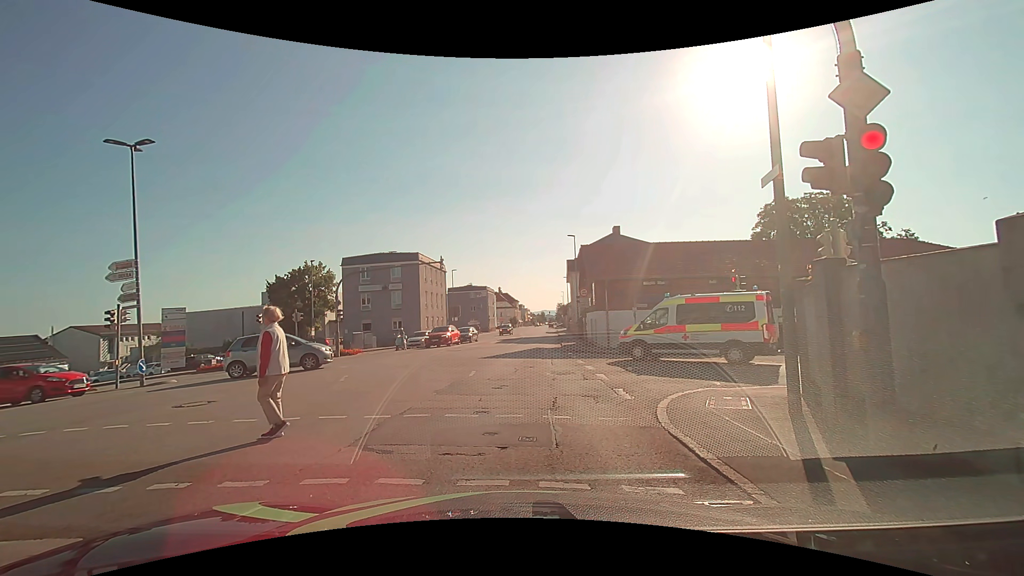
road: tertiary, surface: asphalt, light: Day
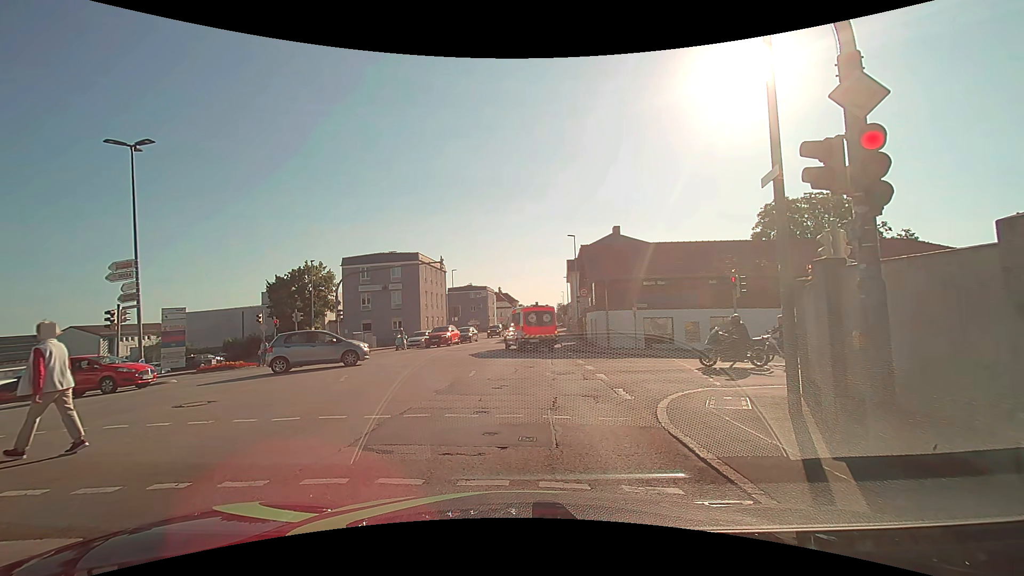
(0.0, 0.0) m; 0°
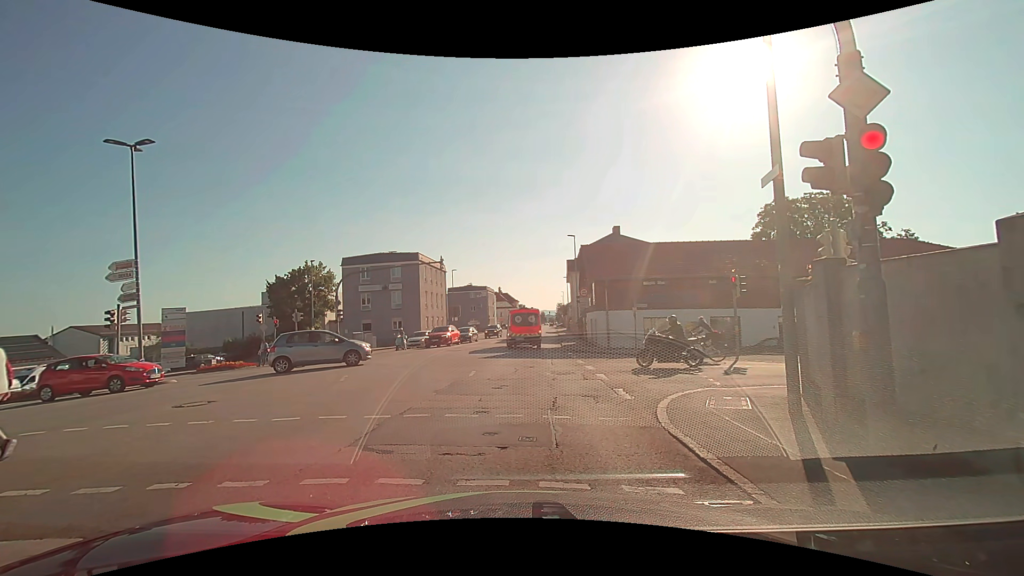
(0.0, 0.0) m; 0°
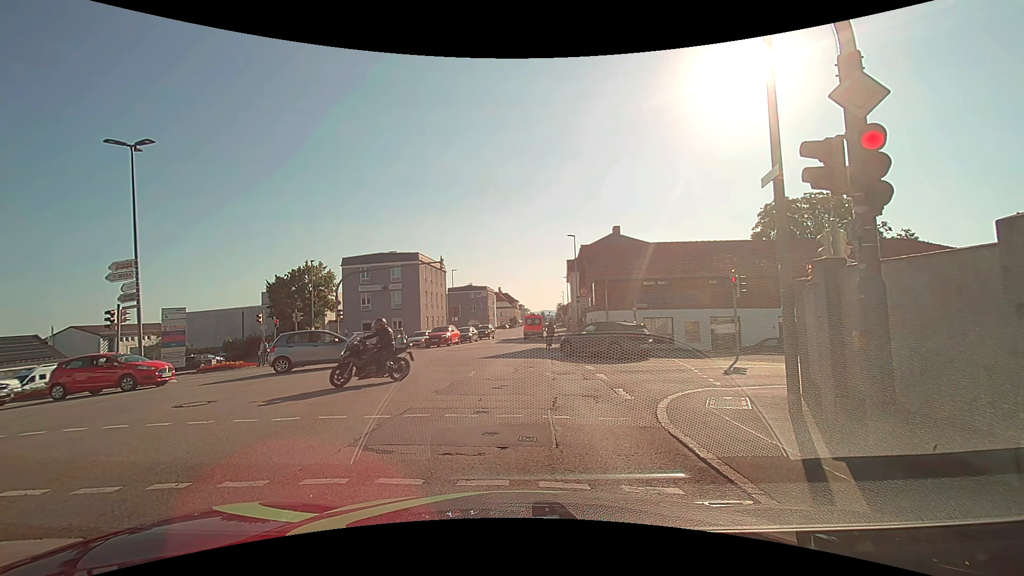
(0.0, 0.0) m; 0°
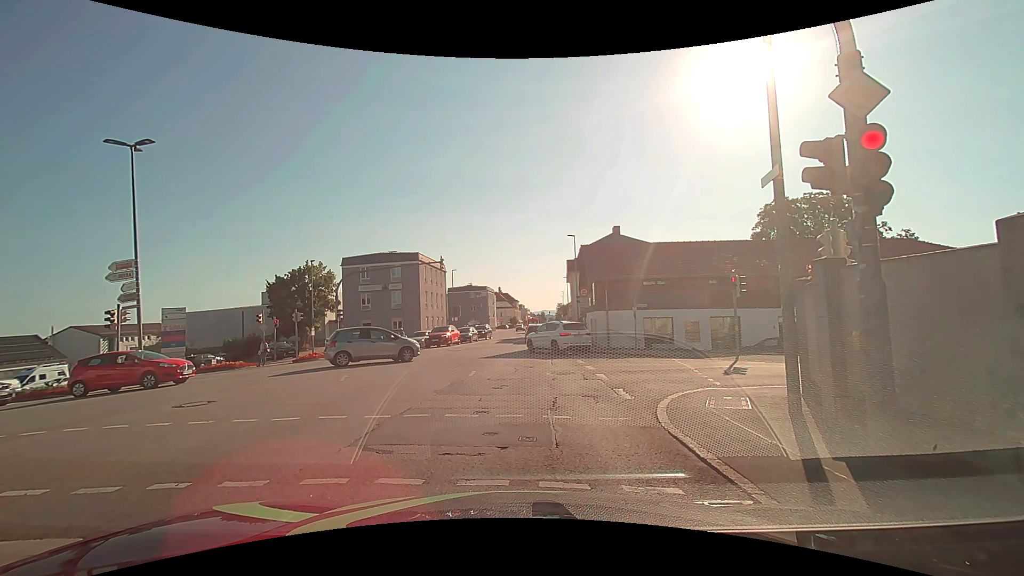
(0.0, 0.0) m; 0°
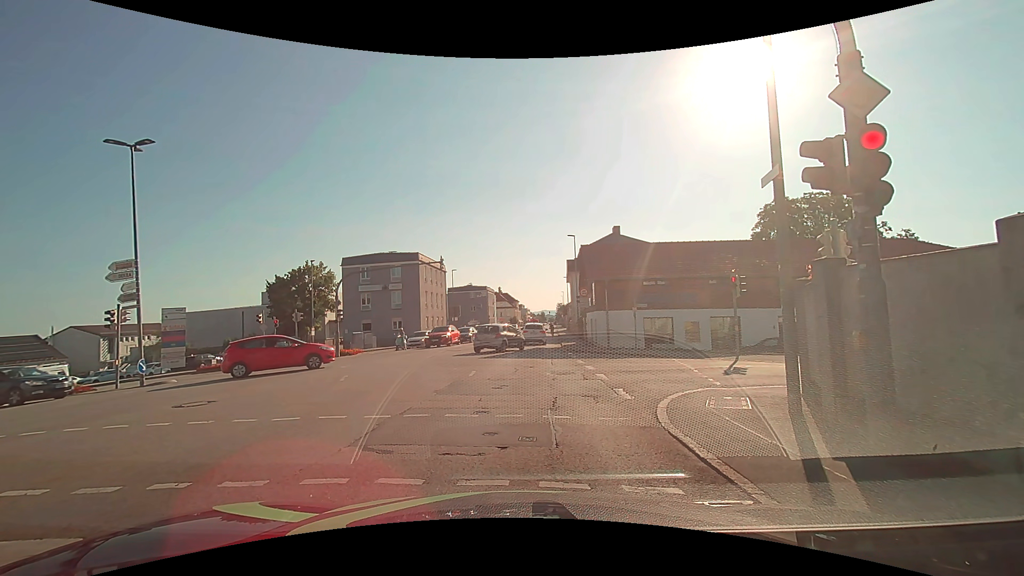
(0.0, 0.0) m; 0°
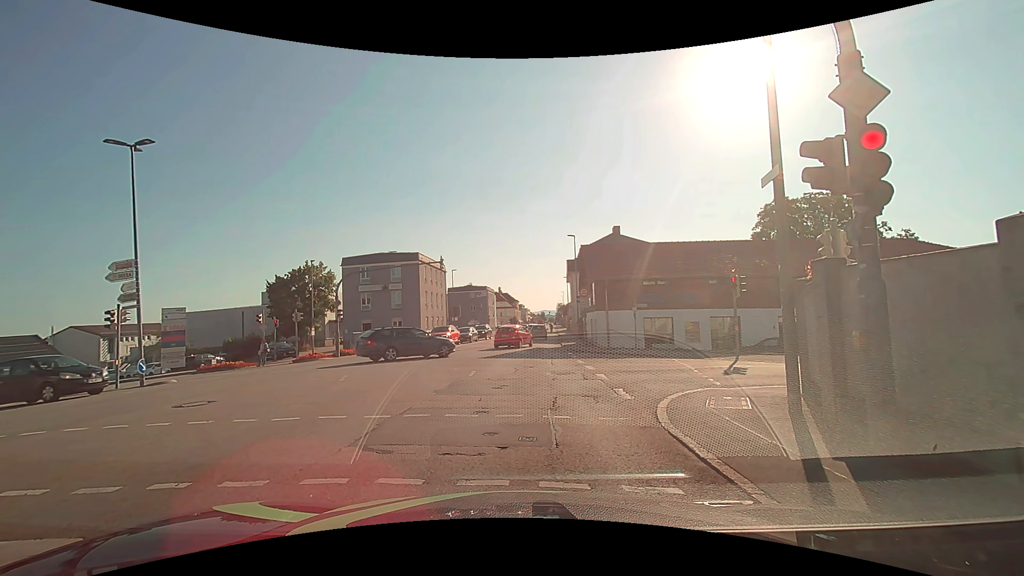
(0.0, 0.0) m; 0°
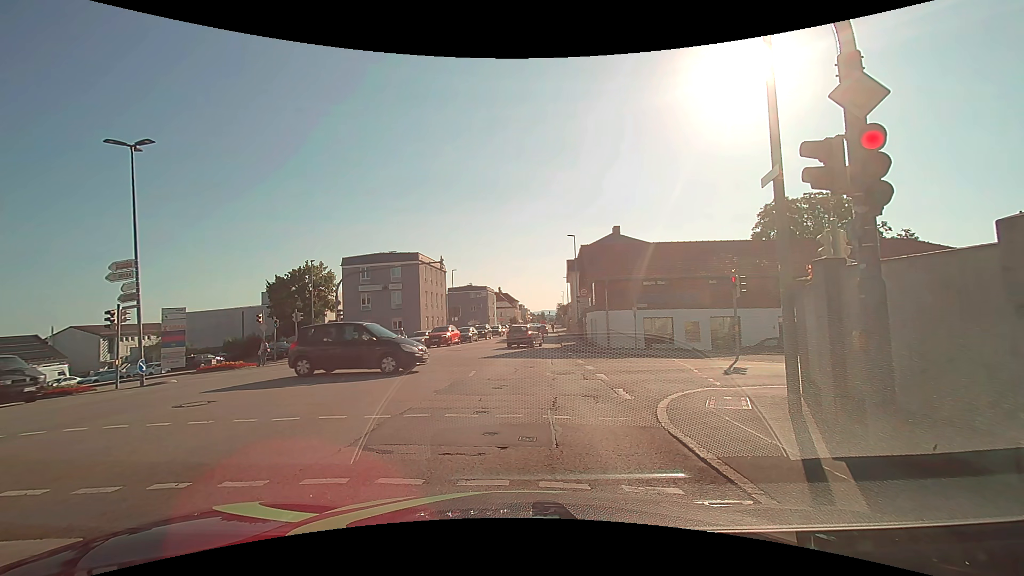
(0.0, 0.0) m; 0°
(0, +10) (+1, +20) (+2, +30) (+3, +40) (+4, +50) (+4, +60) (+4, +70) (+5, +80) (+5, +90) (+6, +100) m
